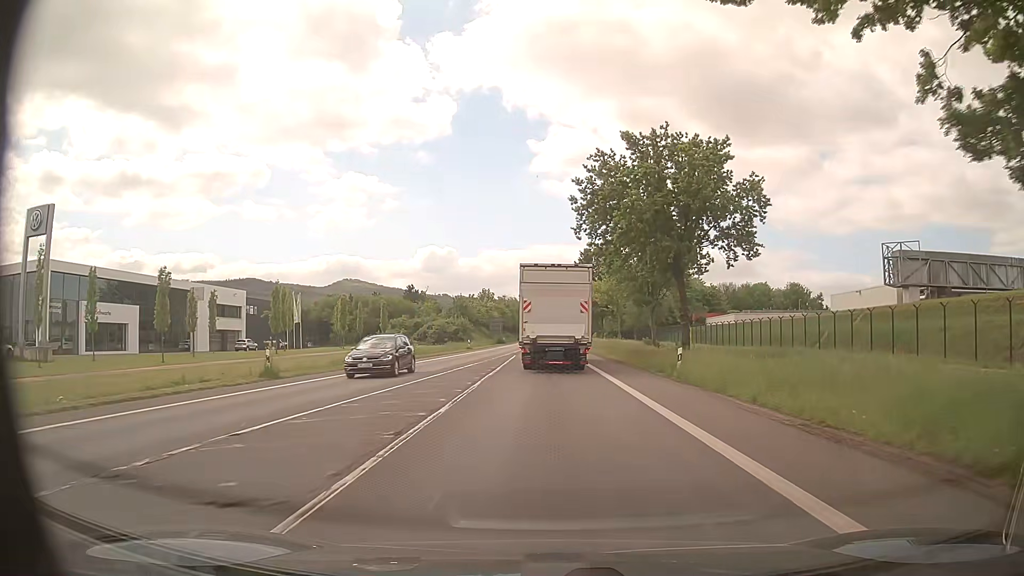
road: primary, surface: asphalt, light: Day
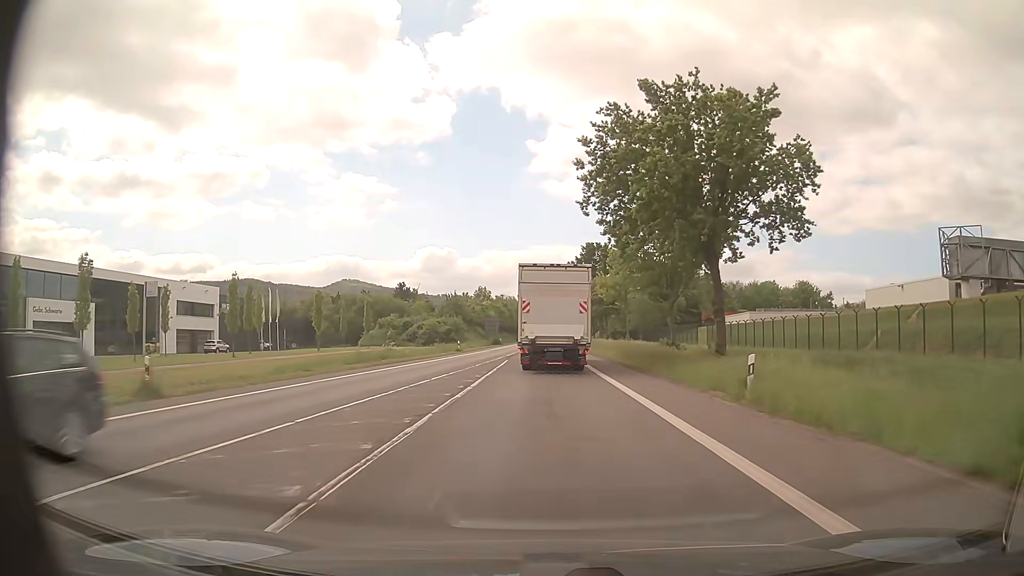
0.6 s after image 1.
(0.0, +8.2) m; 0°
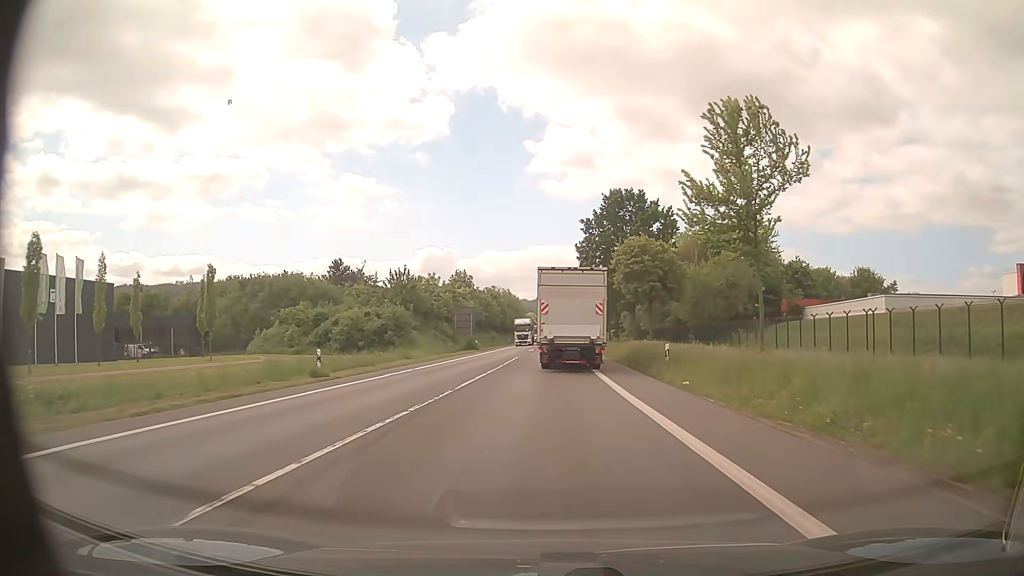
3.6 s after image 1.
(-0.3, +41.4) m; 0°
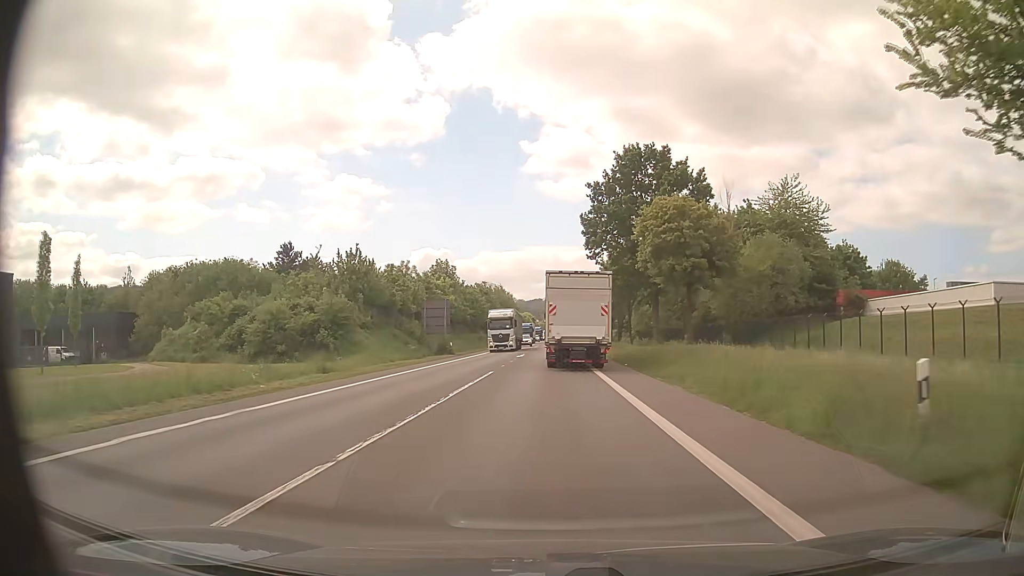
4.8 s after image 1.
(0.0, +17.3) m; 0°
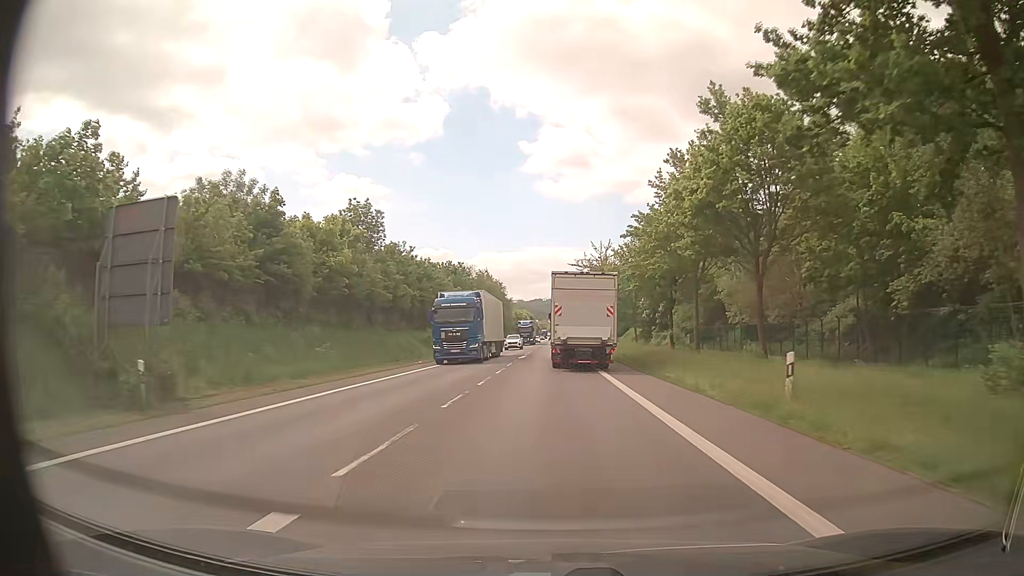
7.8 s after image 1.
(+0.2, +45.1) m; 0°
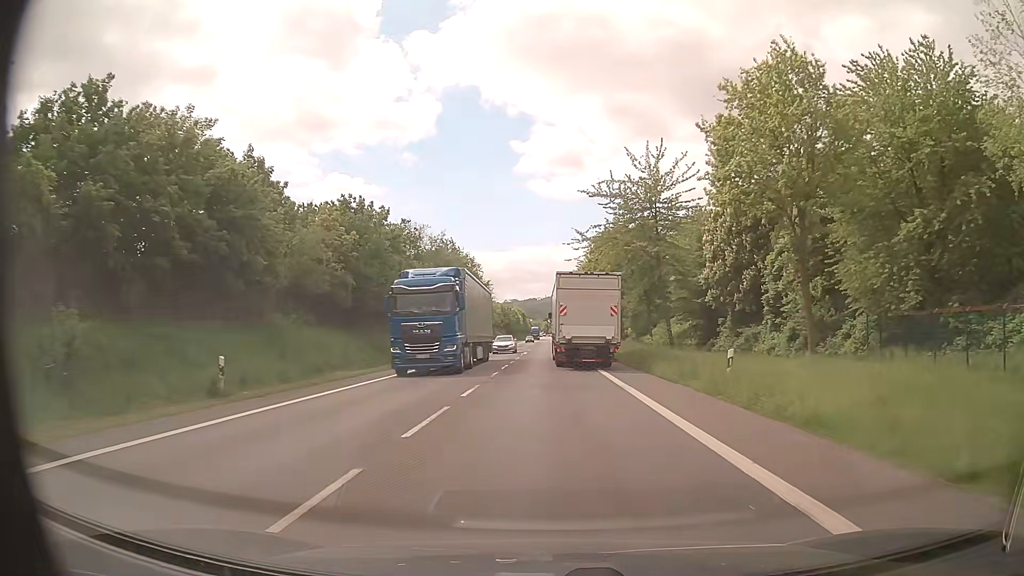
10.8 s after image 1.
(+0.2, +46.2) m; 0°
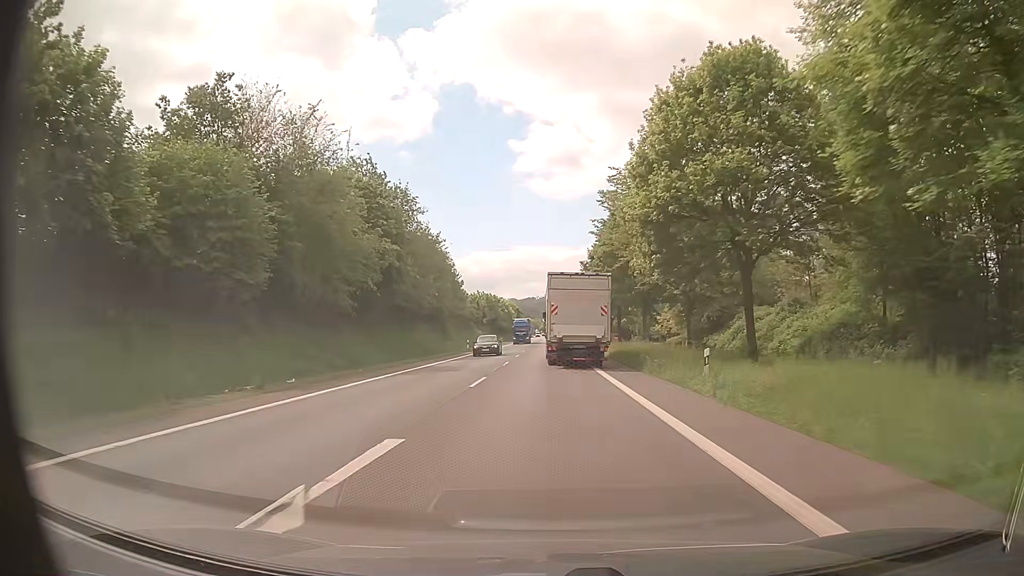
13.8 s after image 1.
(+0.1, +47.7) m; +1°
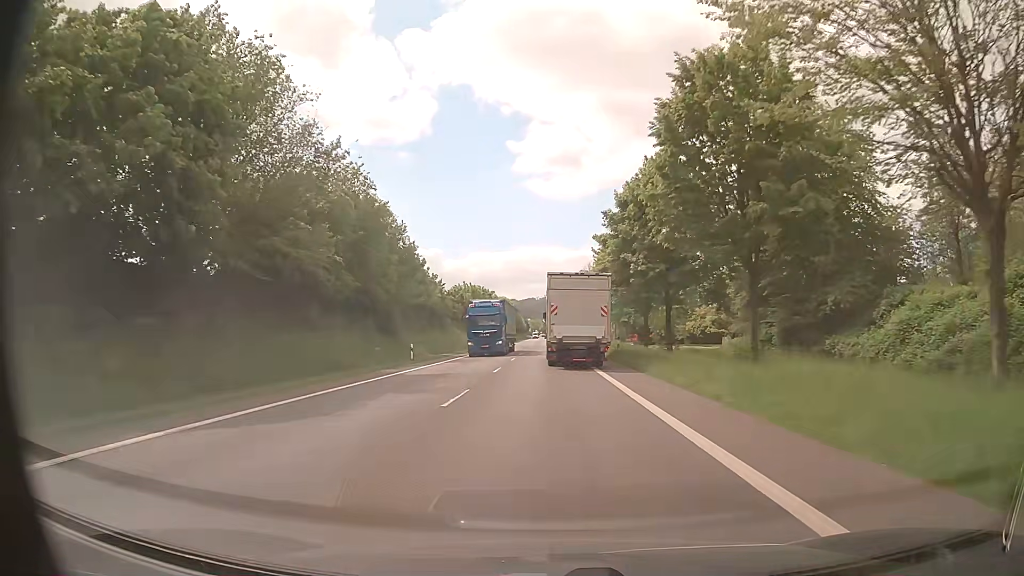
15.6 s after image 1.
(-0.4, +29.3) m; -1°
(0, +10) (0, +20) (0, +30) (0, +40) (0, +50) (0, +60) (0, +70) (0, +80) (+1, +90) (+1, +100) m
